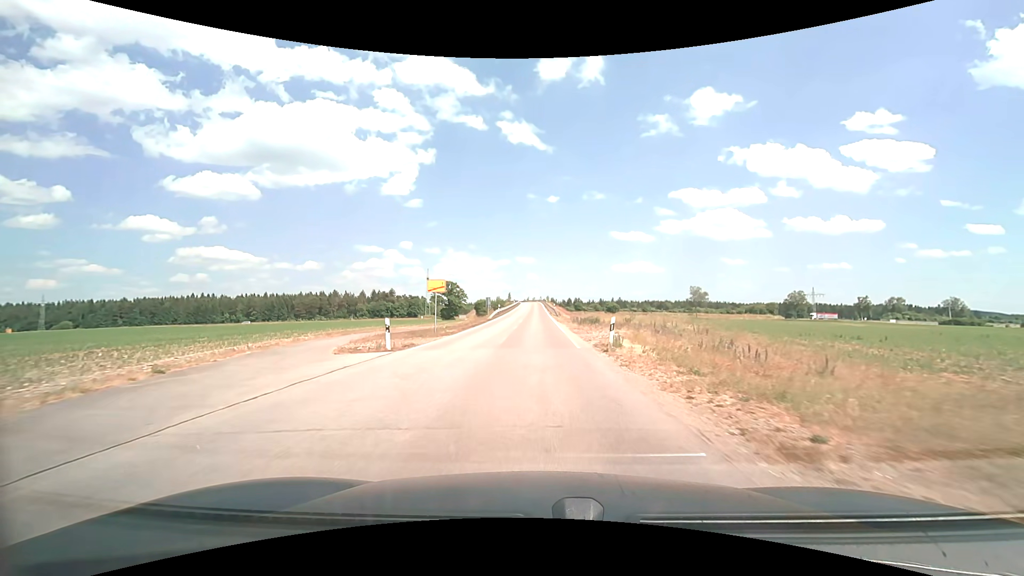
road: unclassified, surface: asphalt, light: Day
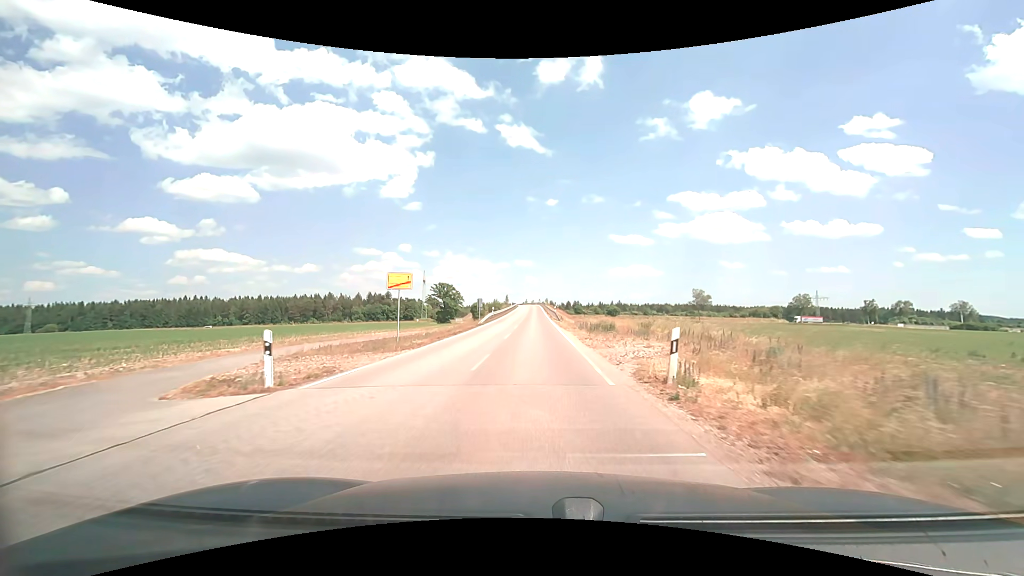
(0.0, +7.5) m; 0°
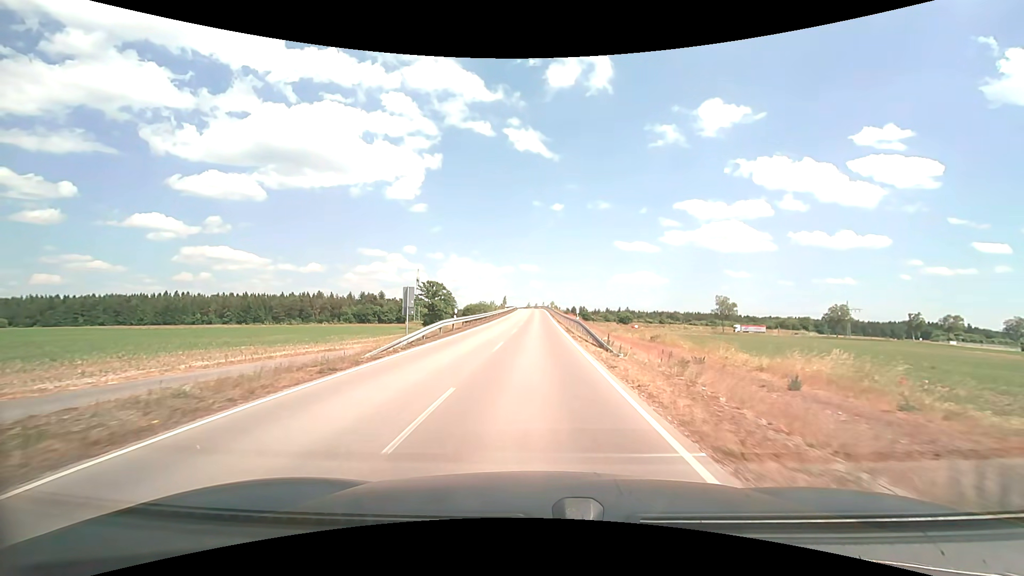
(-0.1, +30.2) m; 0°
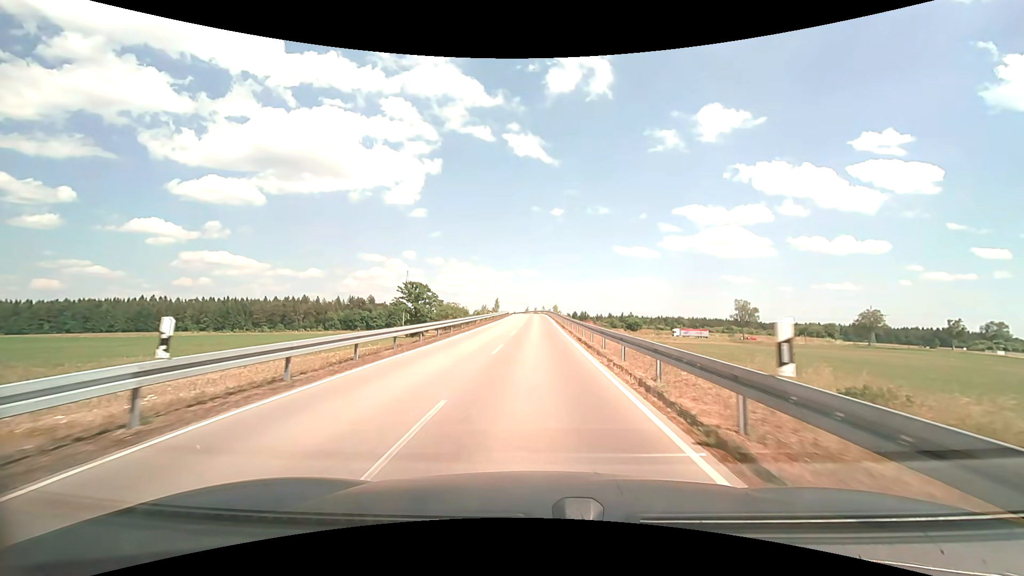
(0.0, +25.2) m; 0°
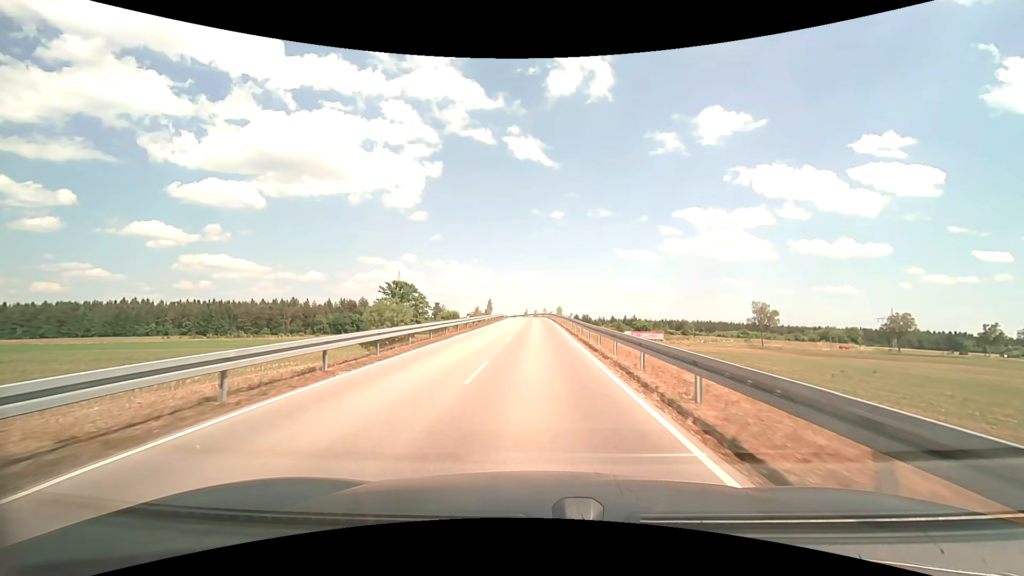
(0.0, +18.5) m; 0°
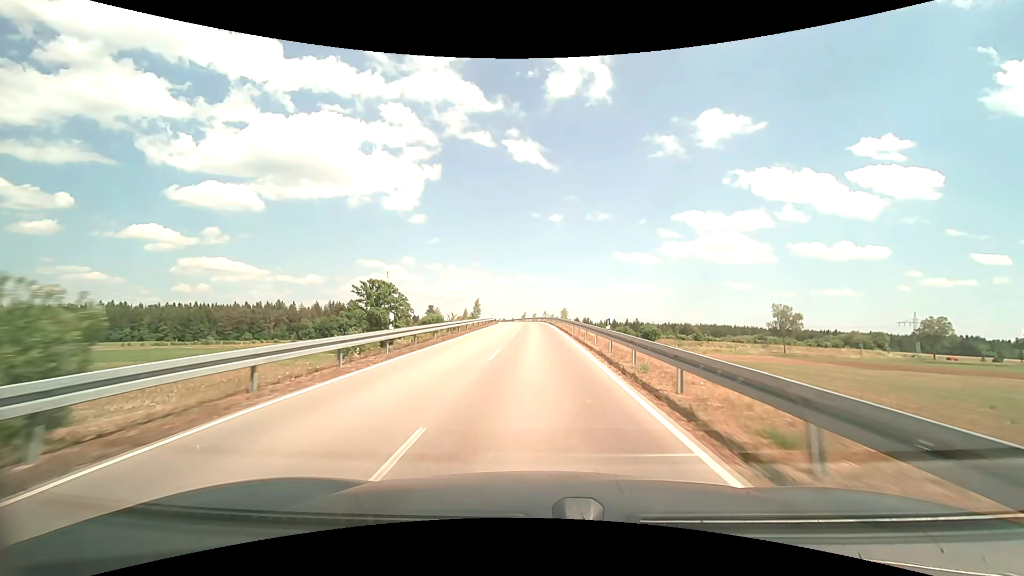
(0.0, +19.4) m; 0°
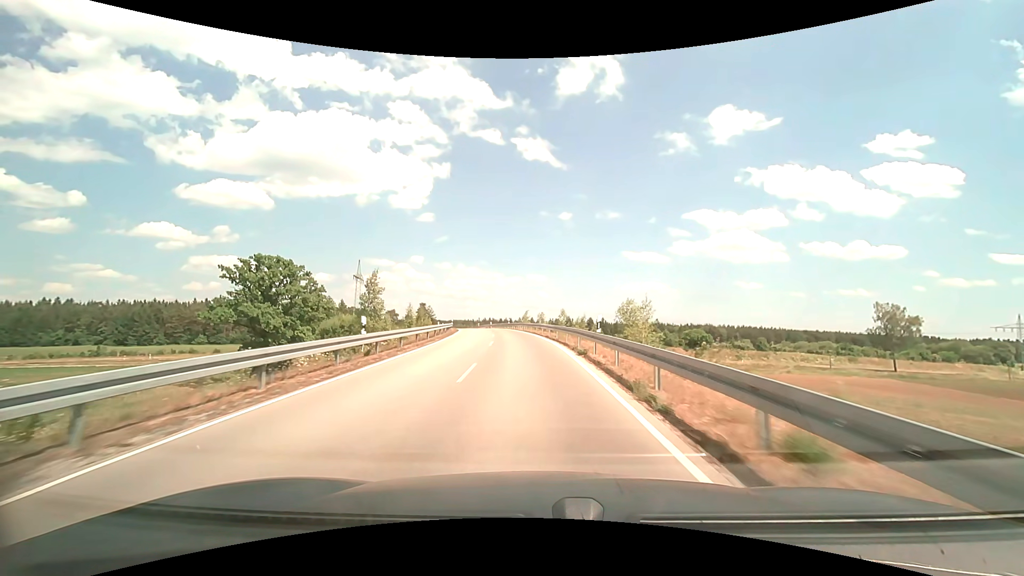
(-0.1, +52.0) m; -1°
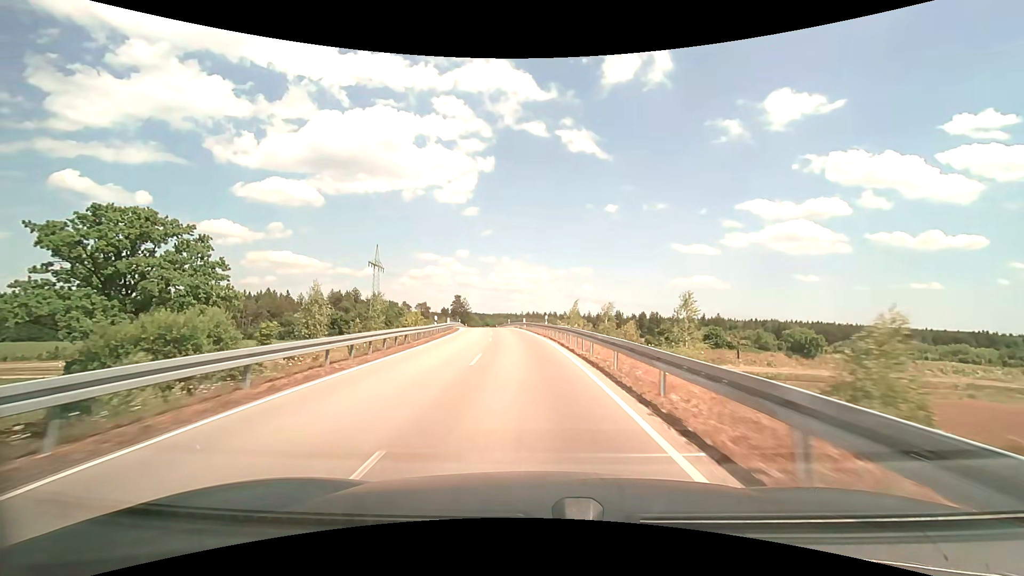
(-1.2, +32.8) m; -5°
(0, +10) (-1, +20) (-1, +30) (-2, +40) (-3, +50) (-4, +60) (-5, +70) (-6, +80) (-8, +90) (-9, +100) m
